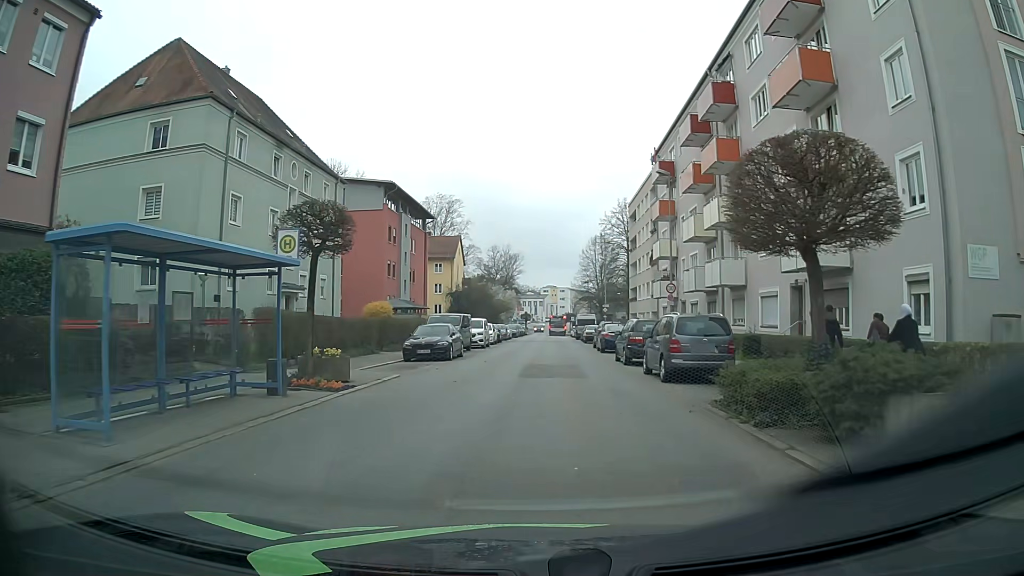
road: tertiary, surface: asphalt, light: Day
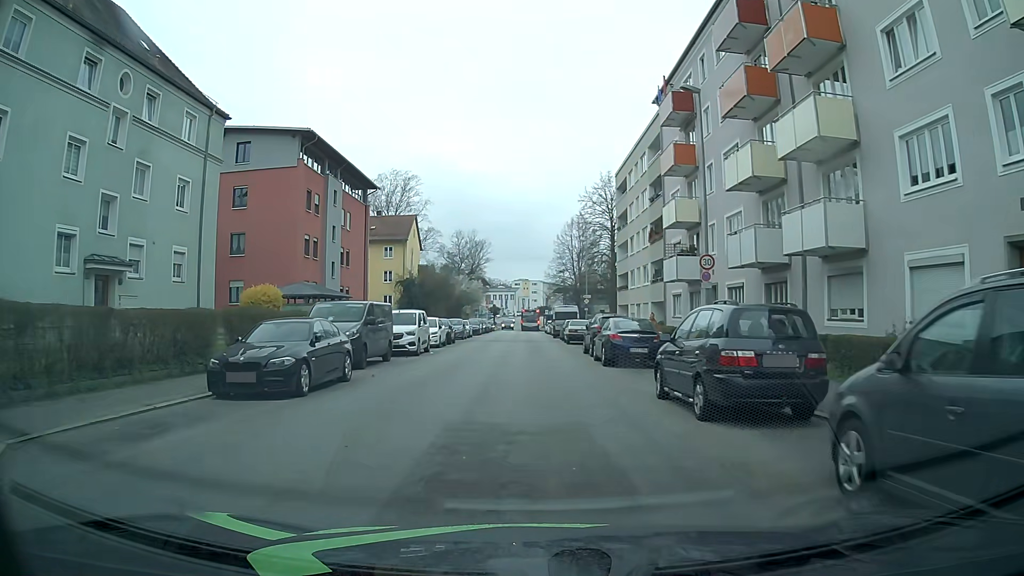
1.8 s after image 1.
(+0.4, +13.9) m; +3°
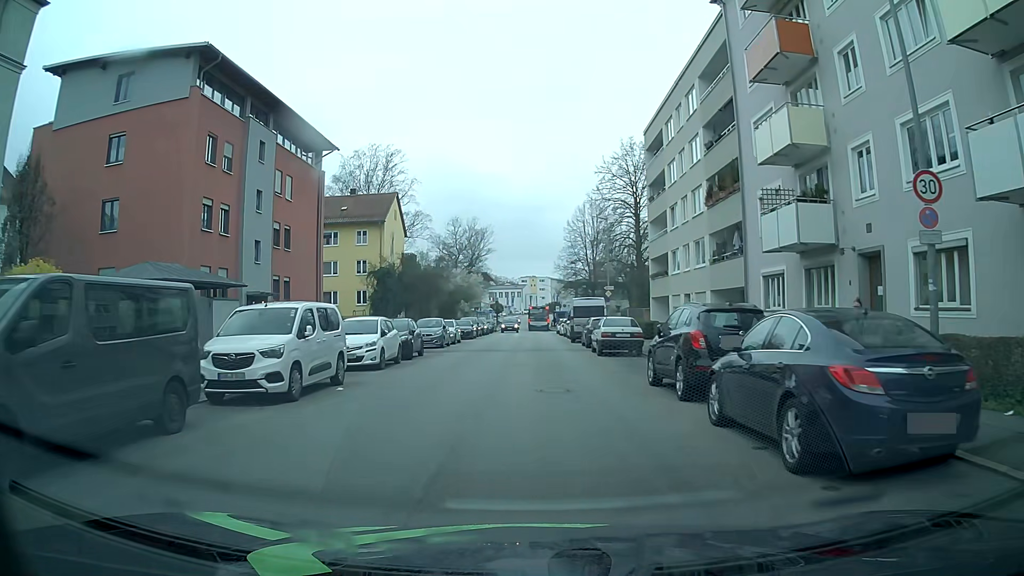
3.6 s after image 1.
(-0.2, +14.5) m; -2°
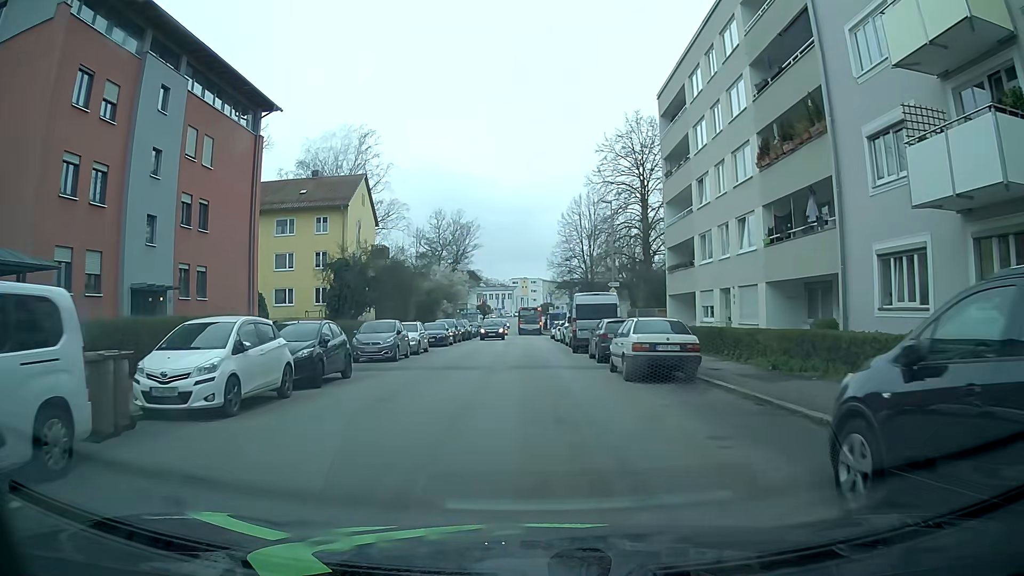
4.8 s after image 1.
(+0.2, +9.3) m; +1°
